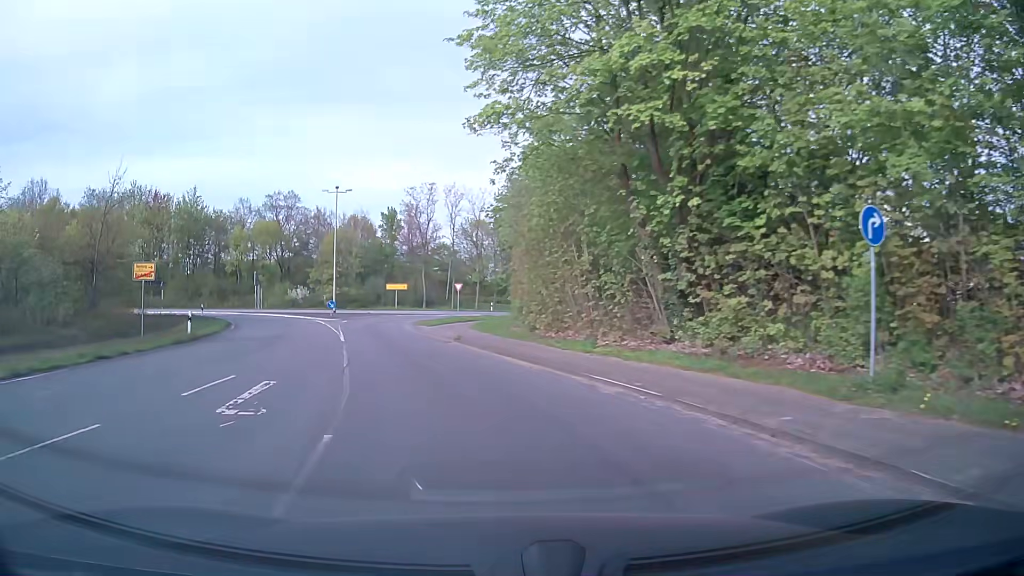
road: primary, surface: asphalt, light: Day
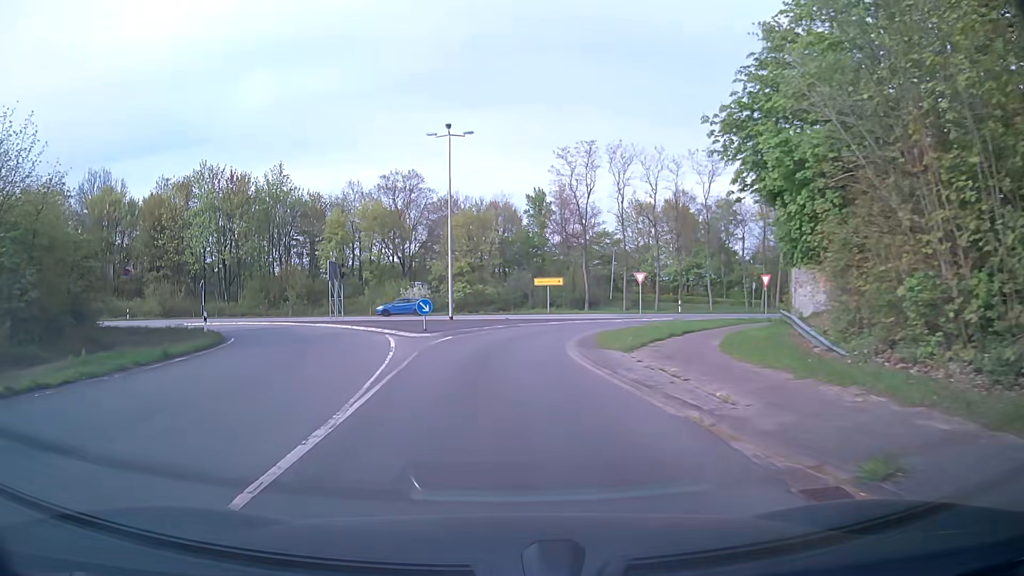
(-3.2, +22.0) m; -13°
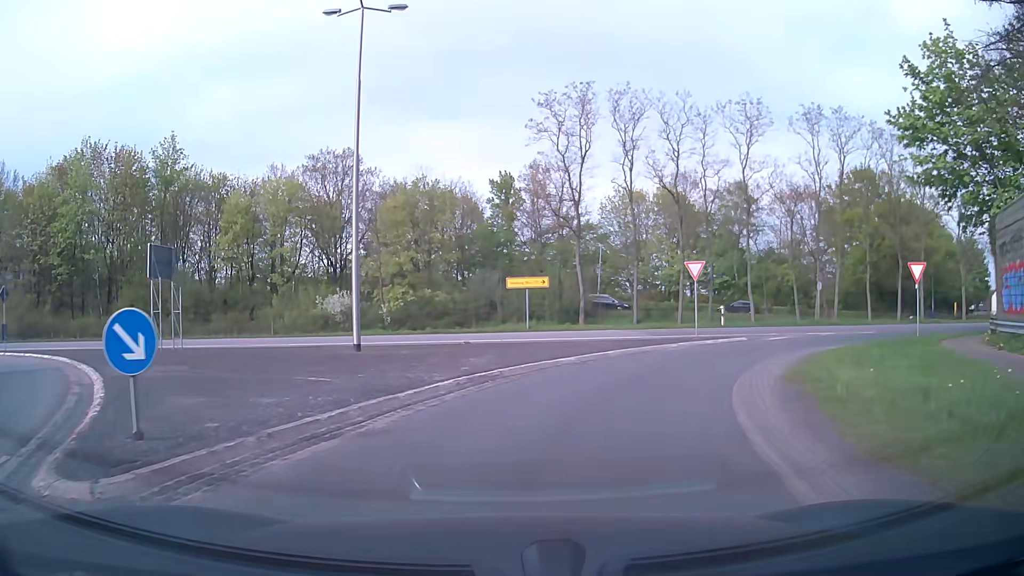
(0.0, +19.2) m; +3°
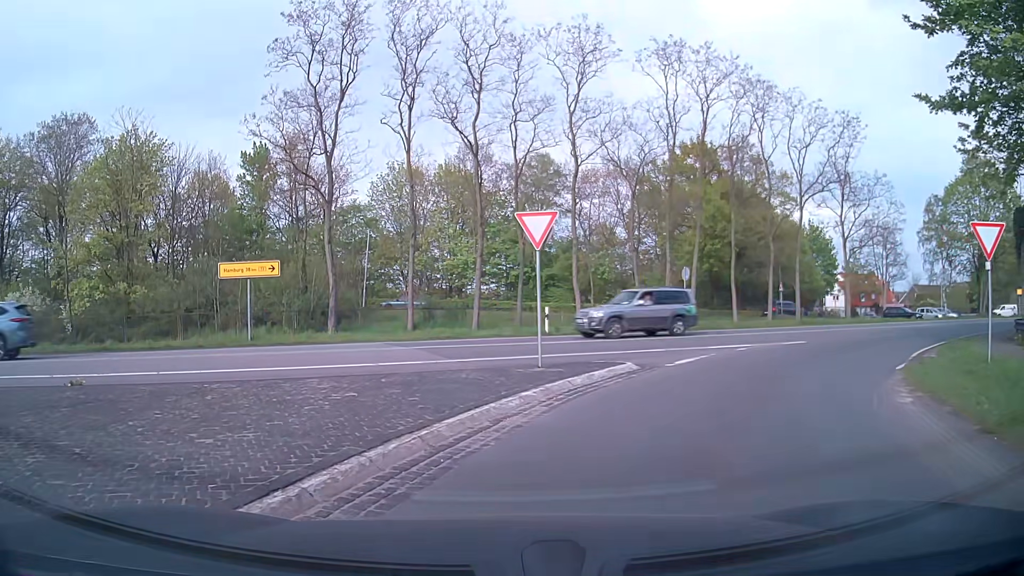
(+2.0, +13.2) m; +18°
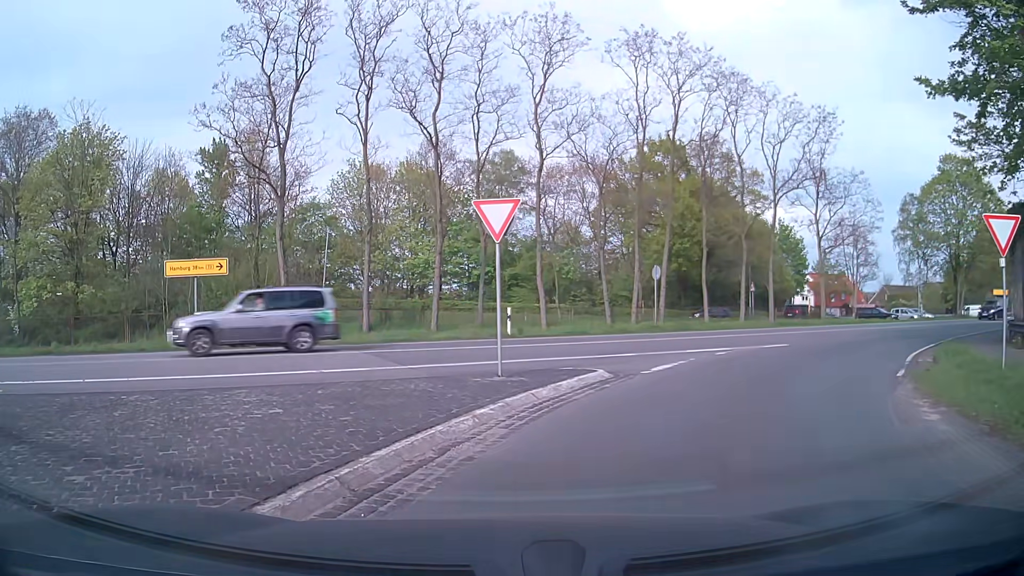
(+0.1, +1.5) m; +4°
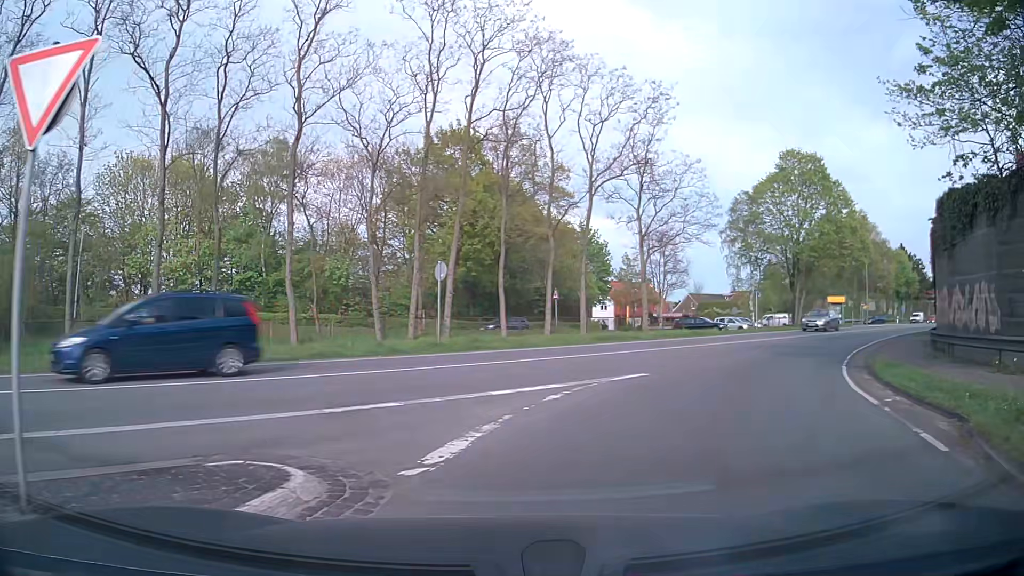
(+1.3, +7.9) m; +18°
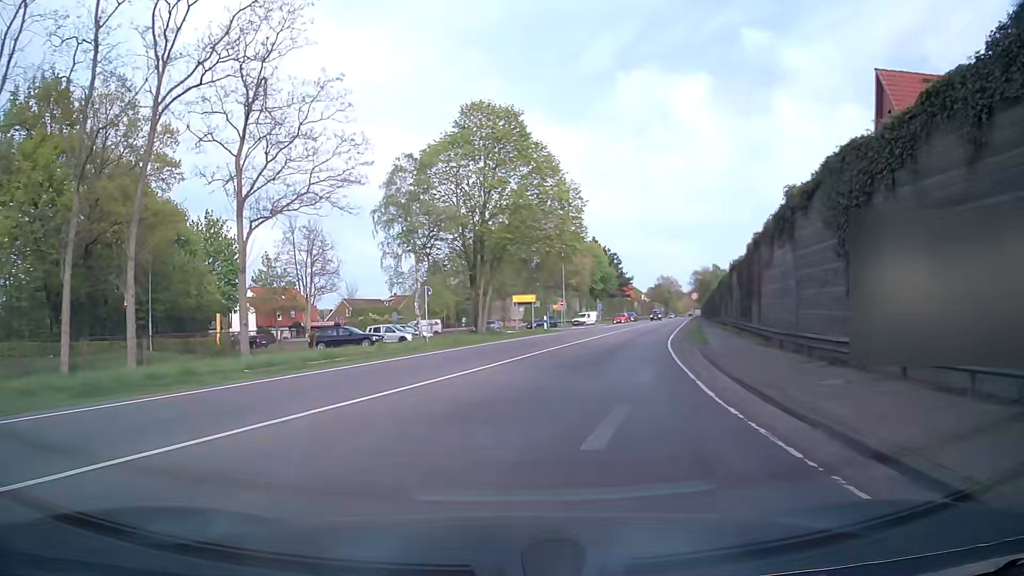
(+4.9, +15.7) m; +30°
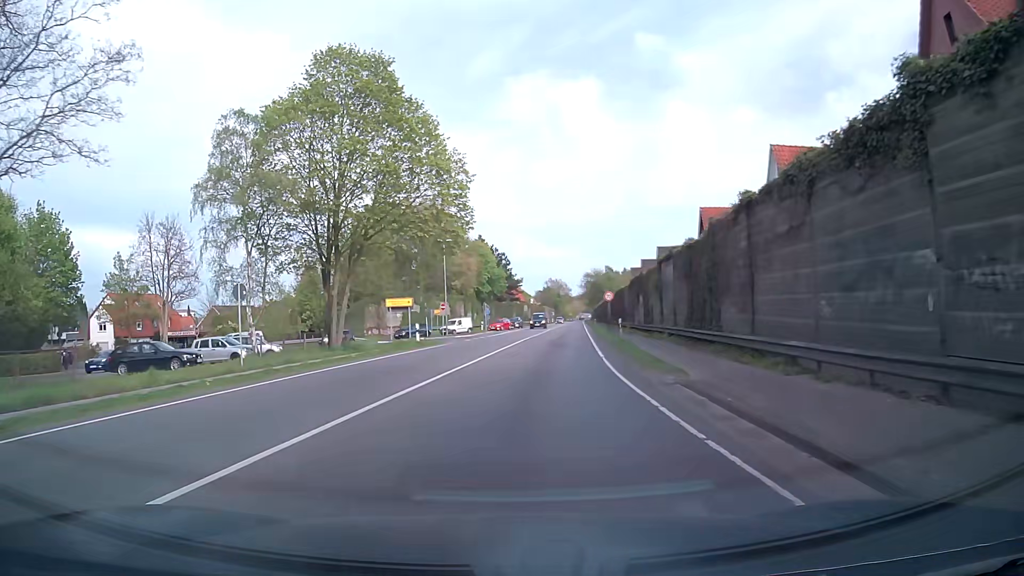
(+0.9, +11.1) m; +10°
(0, +10) (+1, +20) (+2, +30) (+3, +40) (+4, +50) (+5, +60) (+6, +70) (+7, +80) (+8, +90) (+9, +100) m
